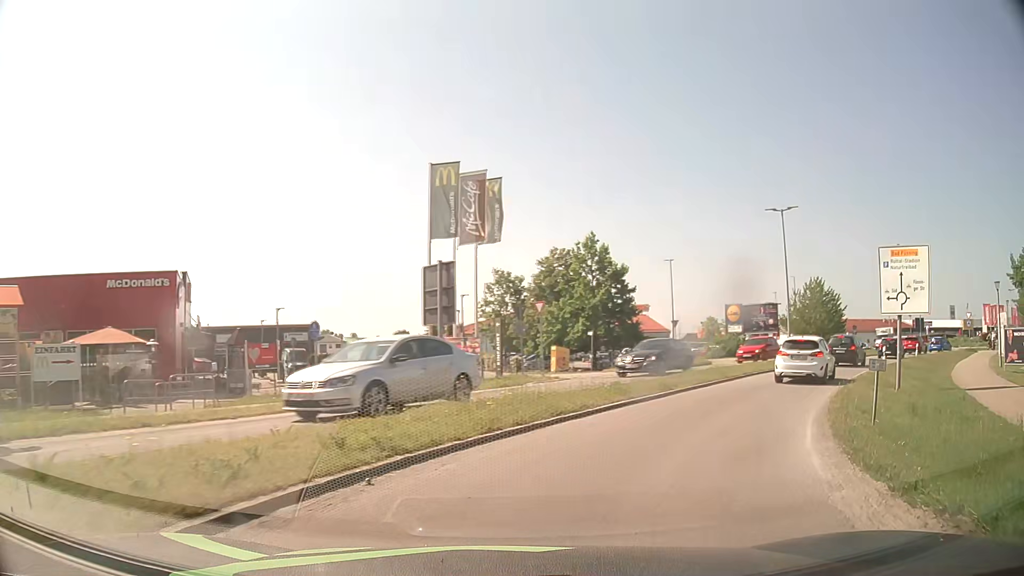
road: tertiary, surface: asphalt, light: Day
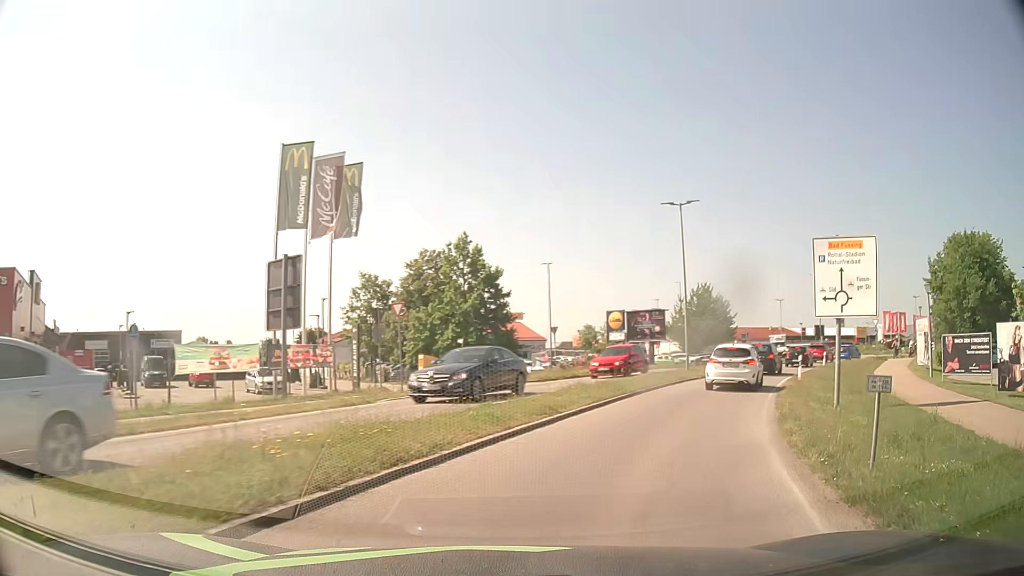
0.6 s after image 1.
(+0.4, +4.1) m; +11°
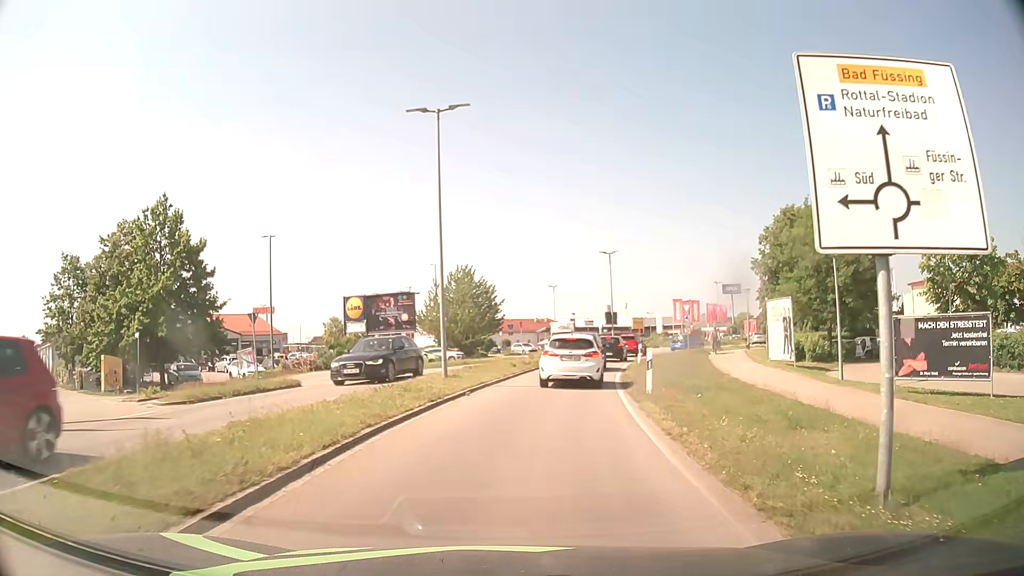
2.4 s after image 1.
(+2.8, +12.4) m; +21°
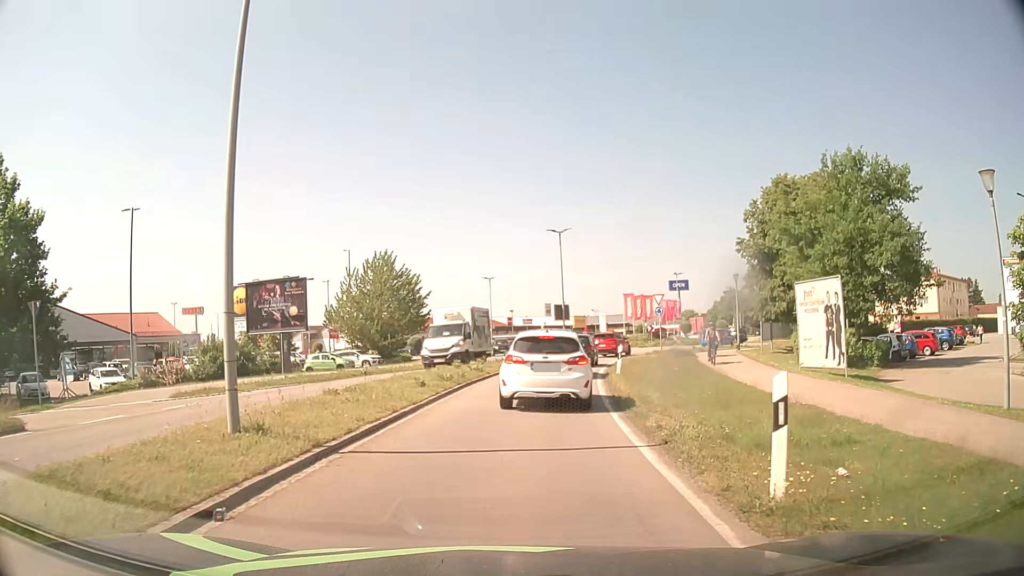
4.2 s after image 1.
(+0.5, +11.0) m; +5°
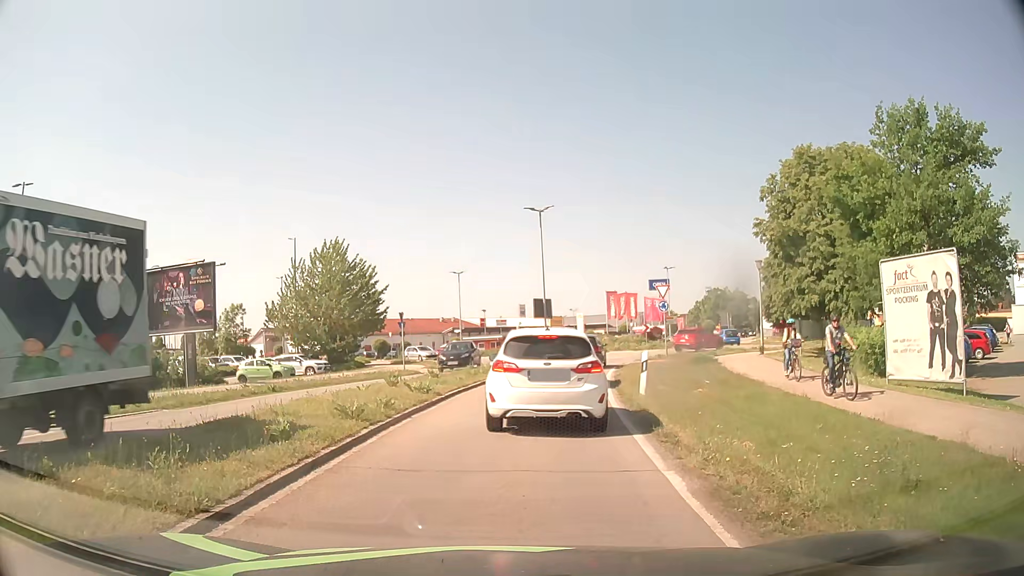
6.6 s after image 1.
(+0.2, +7.8) m; +4°
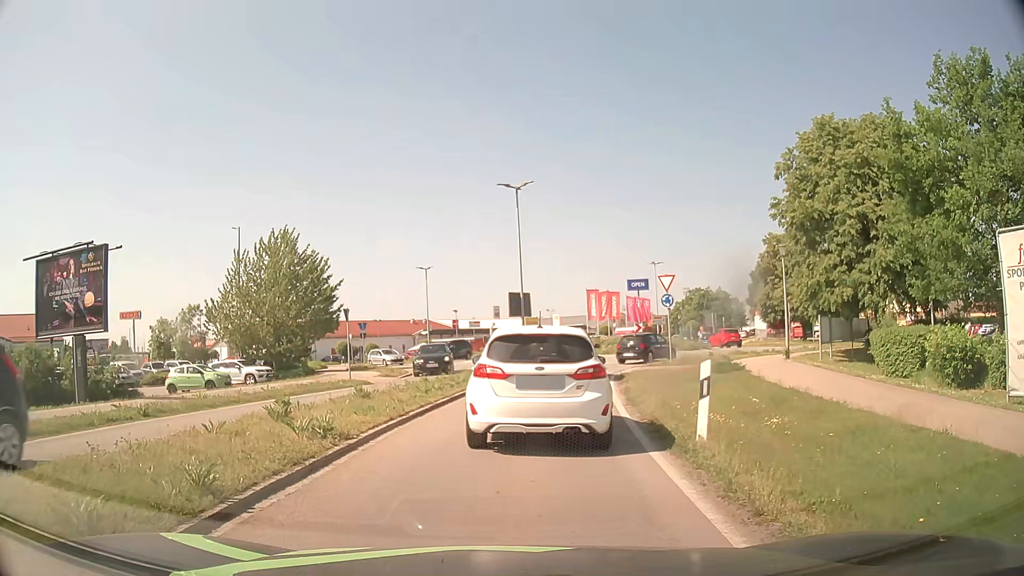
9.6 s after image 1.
(-0.1, +6.2) m; 0°
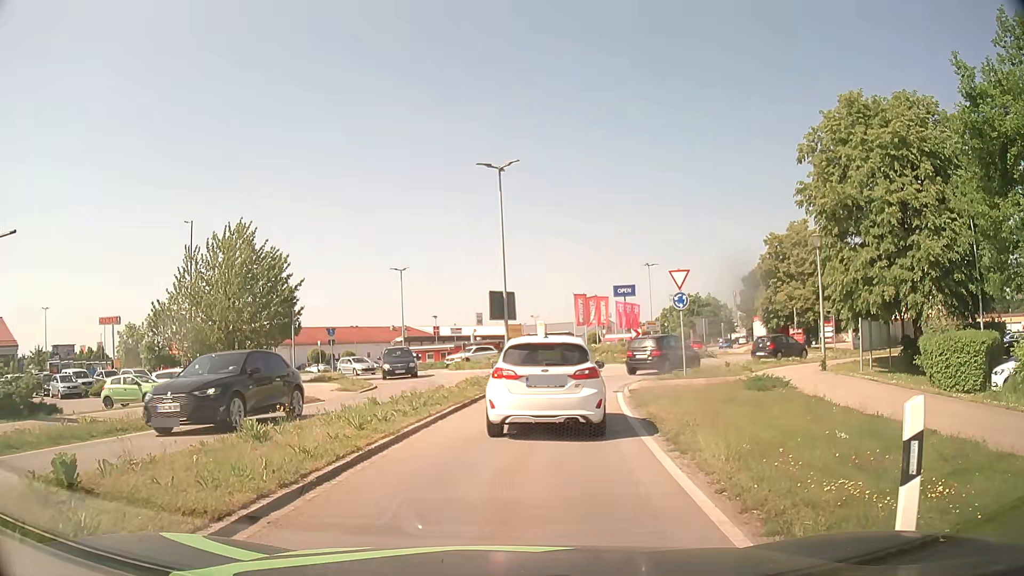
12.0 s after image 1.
(+0.1, +5.0) m; +1°
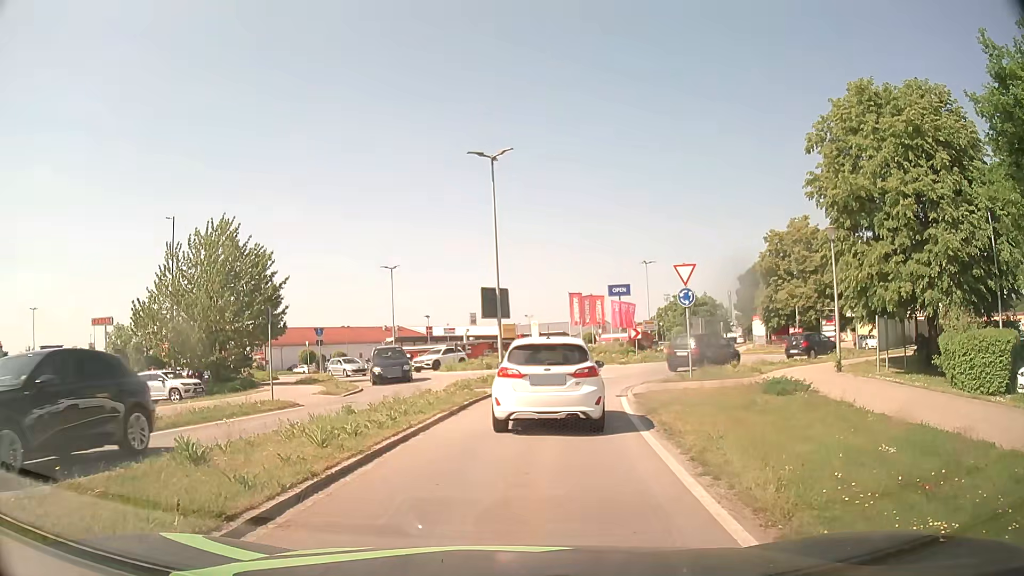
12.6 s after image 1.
(0.0, +1.7) m; +1°
(0, +10) (+2, +20) (+6, +29) (+13, +36) (+16, +45) (+16, +55) (+18, +65) (+22, +74) (+25, +83) (+30, +93) m
